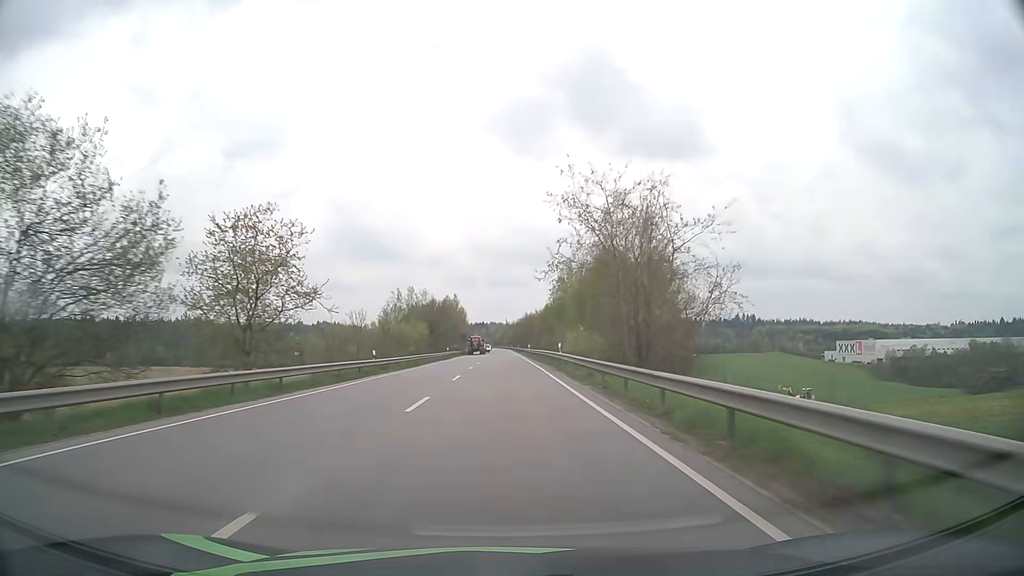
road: primary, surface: asphalt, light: Day
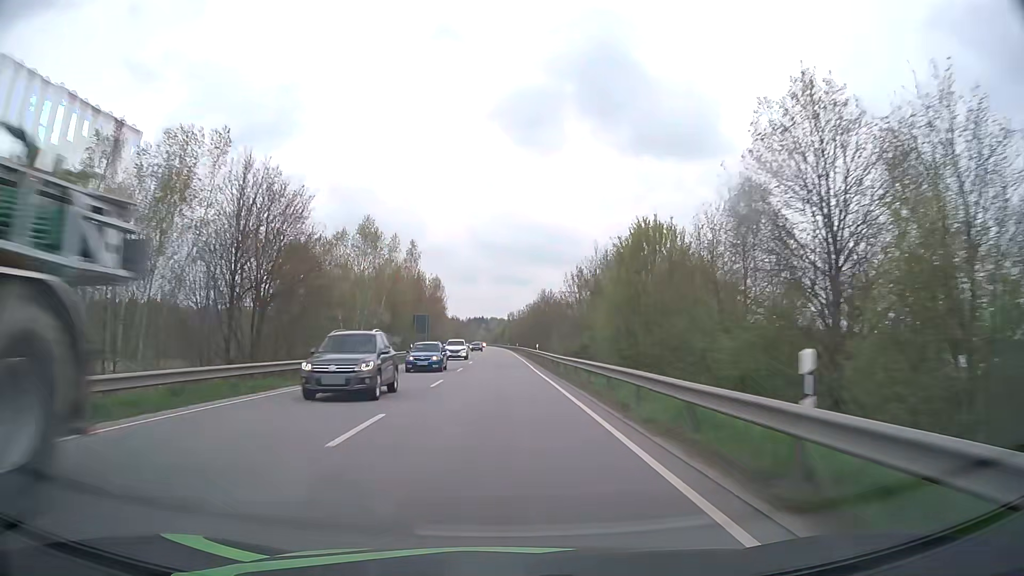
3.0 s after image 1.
(0.0, +79.1) m; 0°
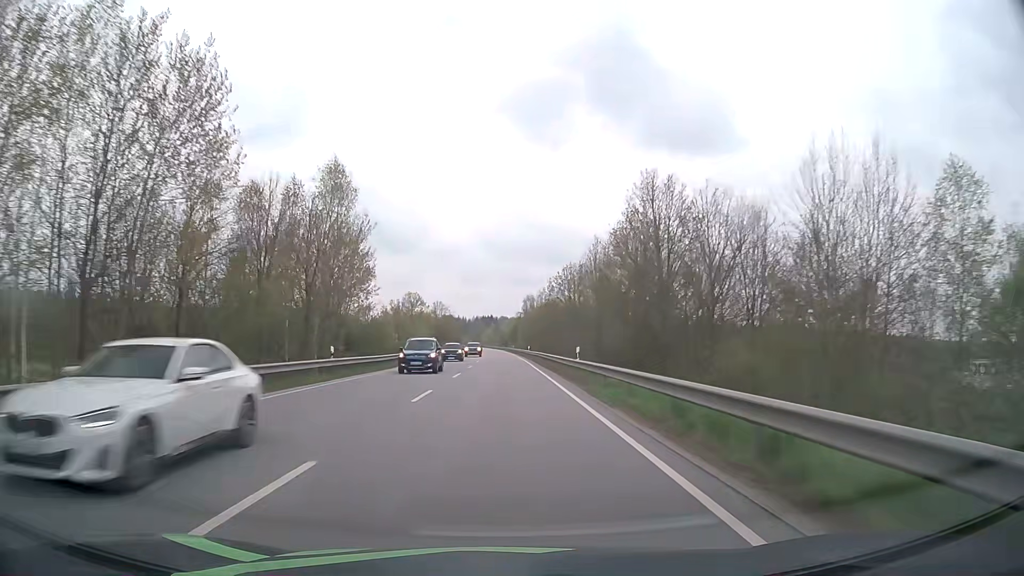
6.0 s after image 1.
(-0.6, +79.1) m; -1°
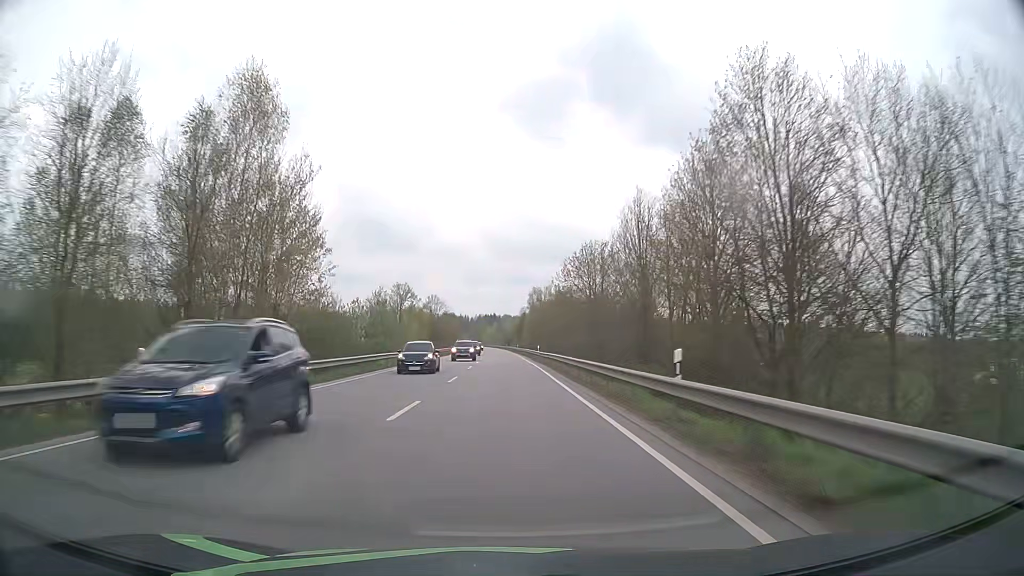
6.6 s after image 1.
(-0.1, +15.8) m; 0°
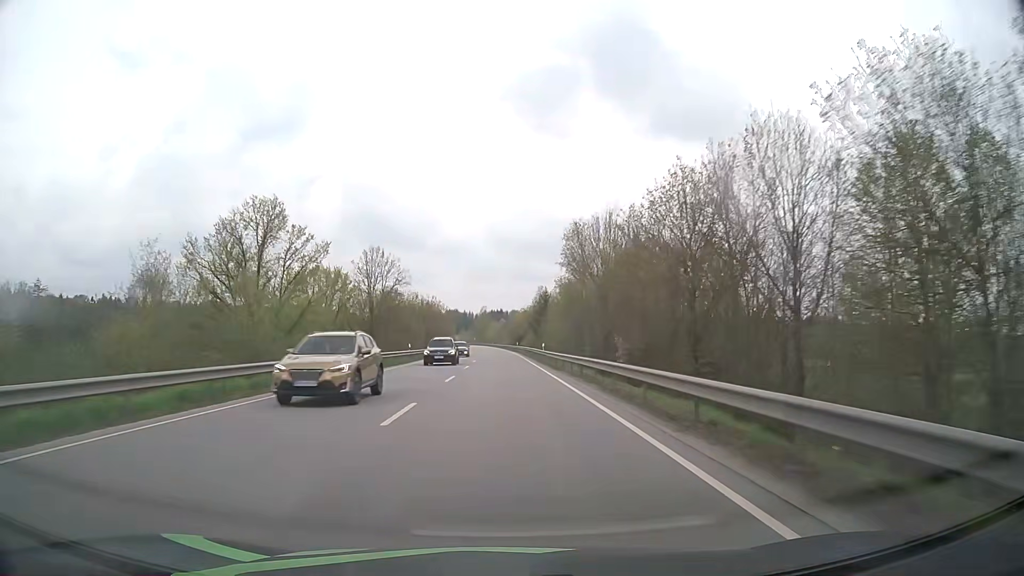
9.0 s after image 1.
(-0.3, +60.9) m; -1°
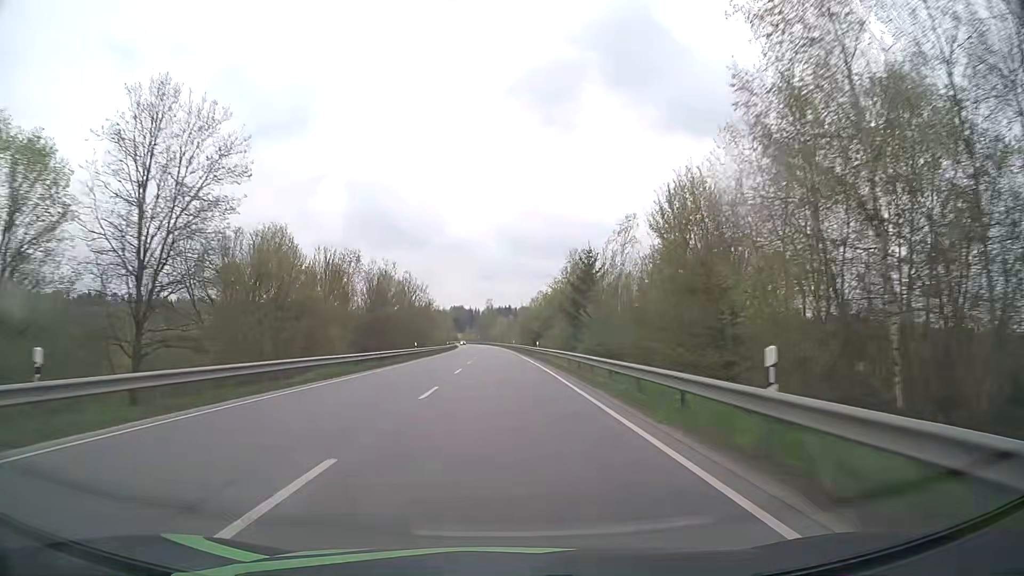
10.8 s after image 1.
(-0.3, +43.0) m; -1°
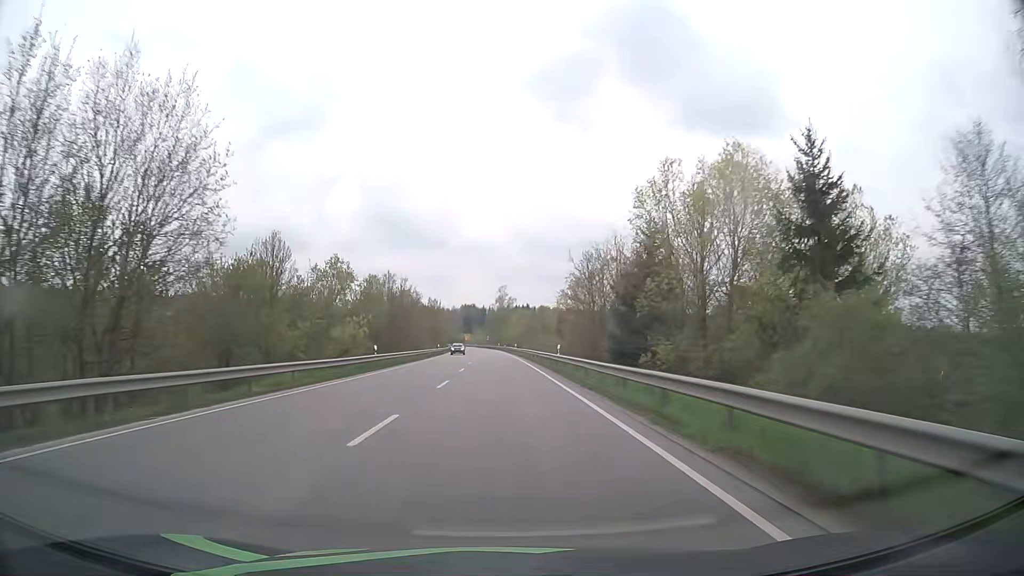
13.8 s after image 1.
(-0.8, +66.7) m; -2°
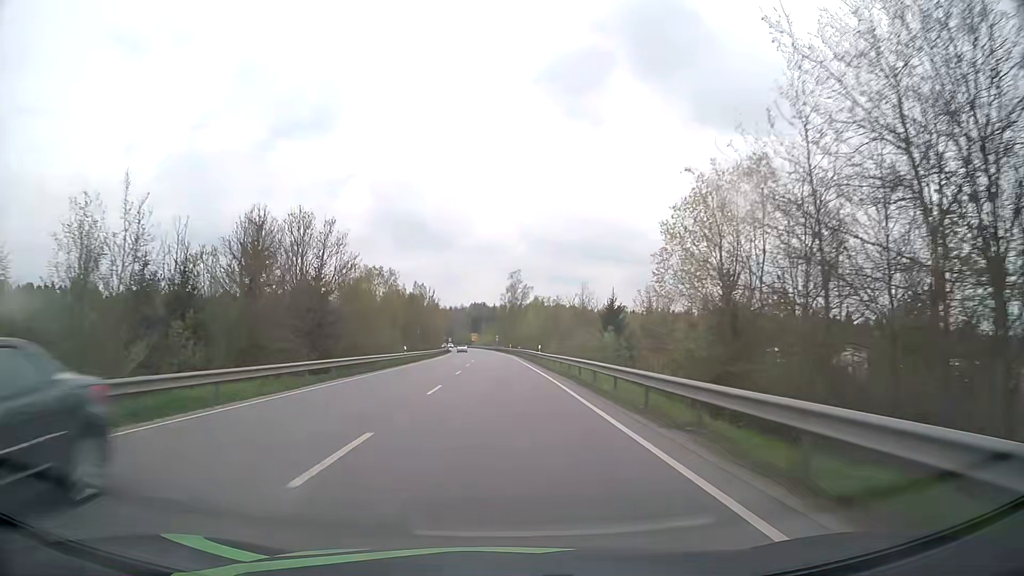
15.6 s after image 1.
(-0.2, +38.5) m; -1°
(0, +10) (0, +20) (0, +30) (0, +40) (0, +50) (-1, +60) (-1, +70) (-1, +80) (-2, +90) (-2, +100) m
